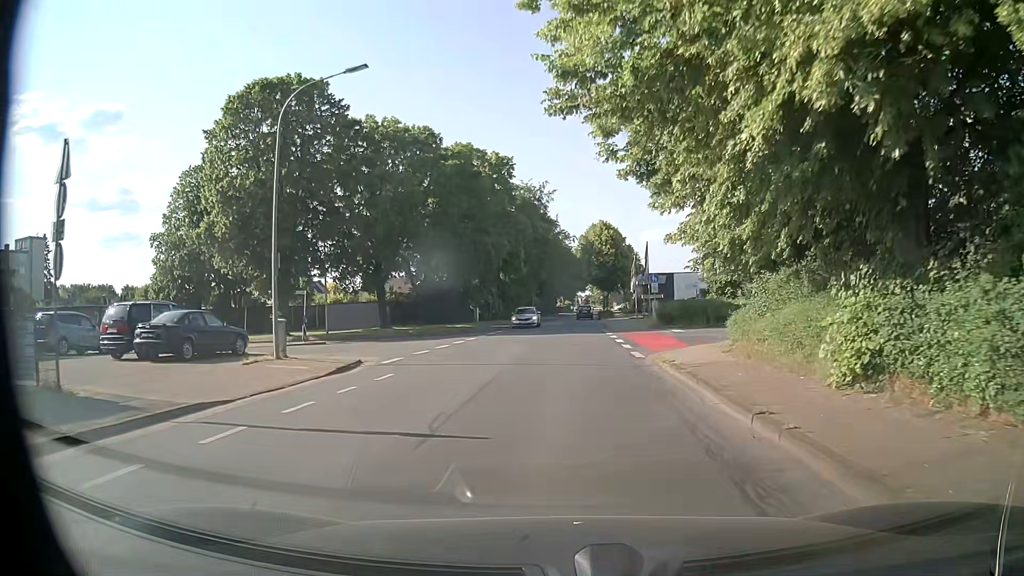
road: unclassified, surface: asphalt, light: Day
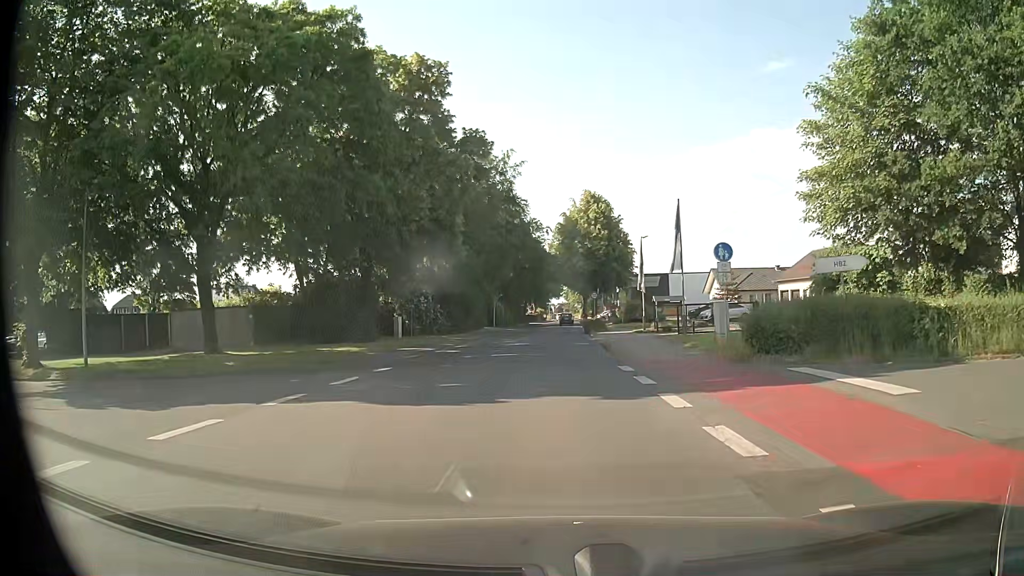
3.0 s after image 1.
(0.0, +23.1) m; +2°
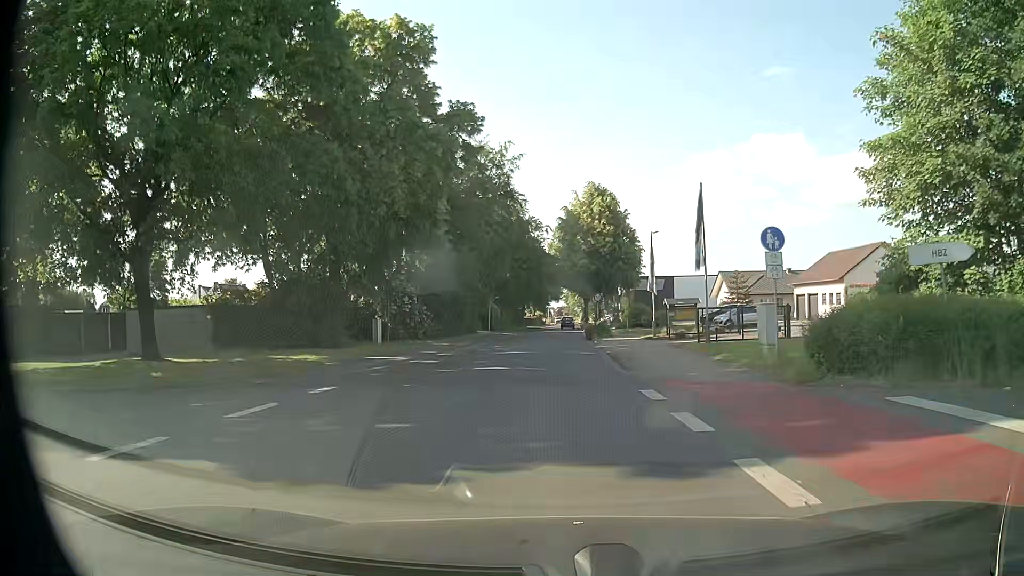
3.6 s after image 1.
(0.0, +4.8) m; 0°
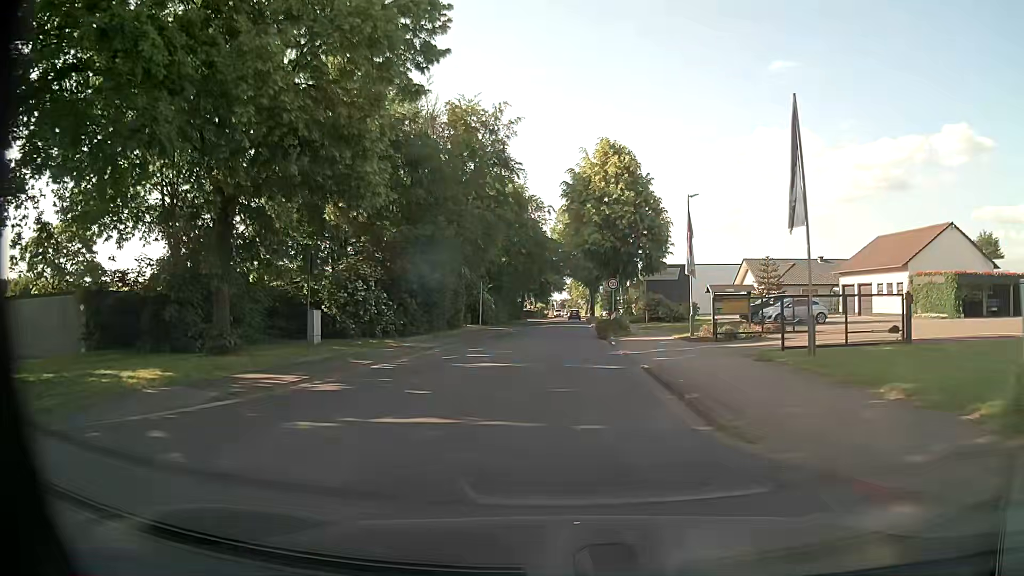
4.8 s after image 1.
(0.0, +10.4) m; 0°
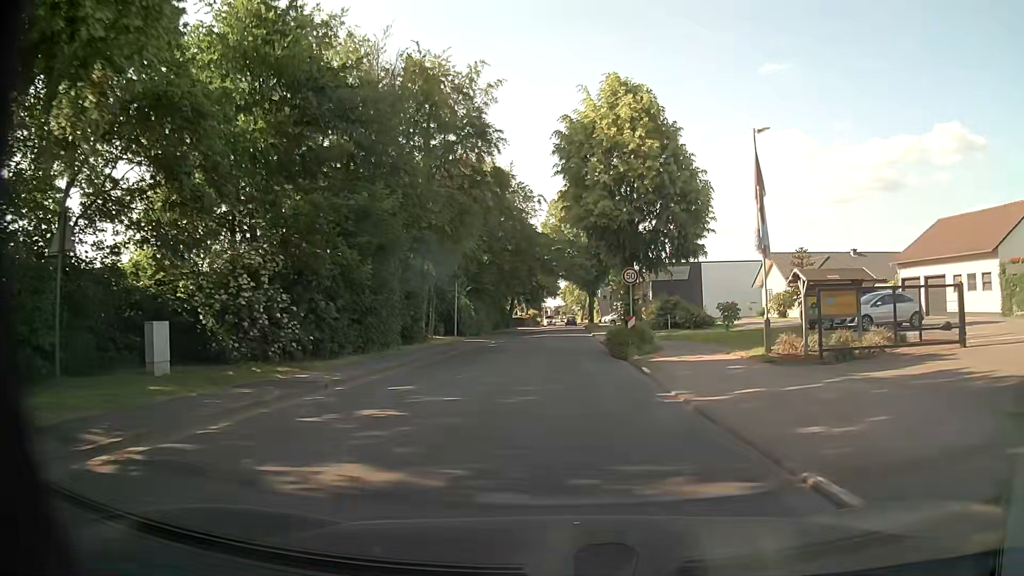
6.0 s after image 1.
(-0.1, +11.4) m; 0°
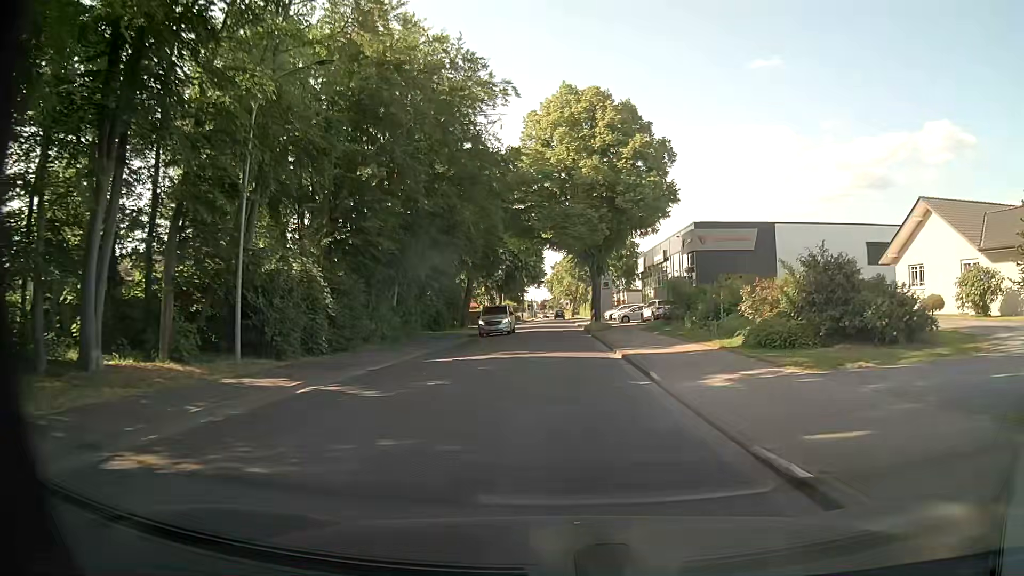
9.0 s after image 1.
(+0.3, +32.1) m; +1°
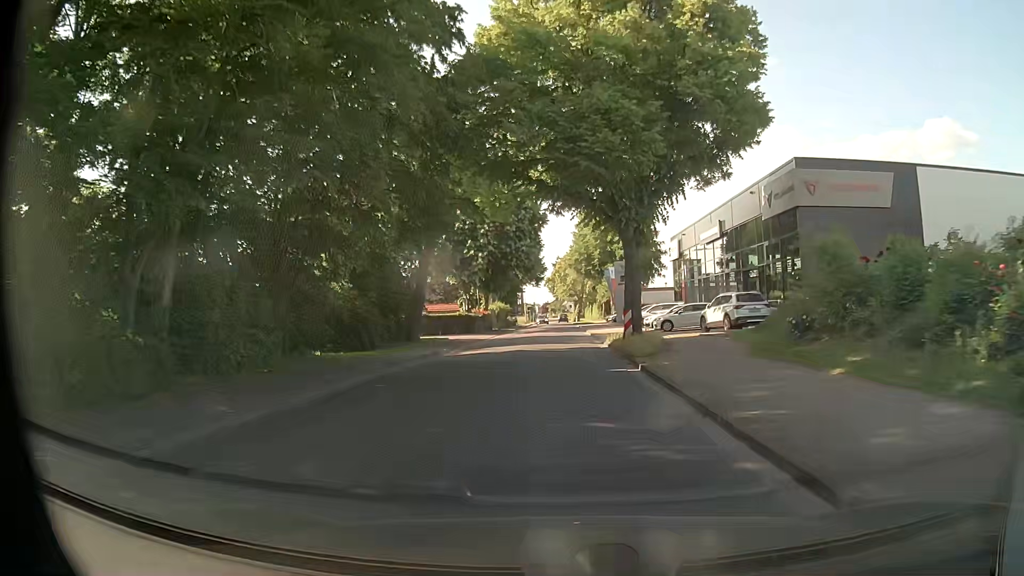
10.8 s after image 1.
(0.0, +21.0) m; 0°
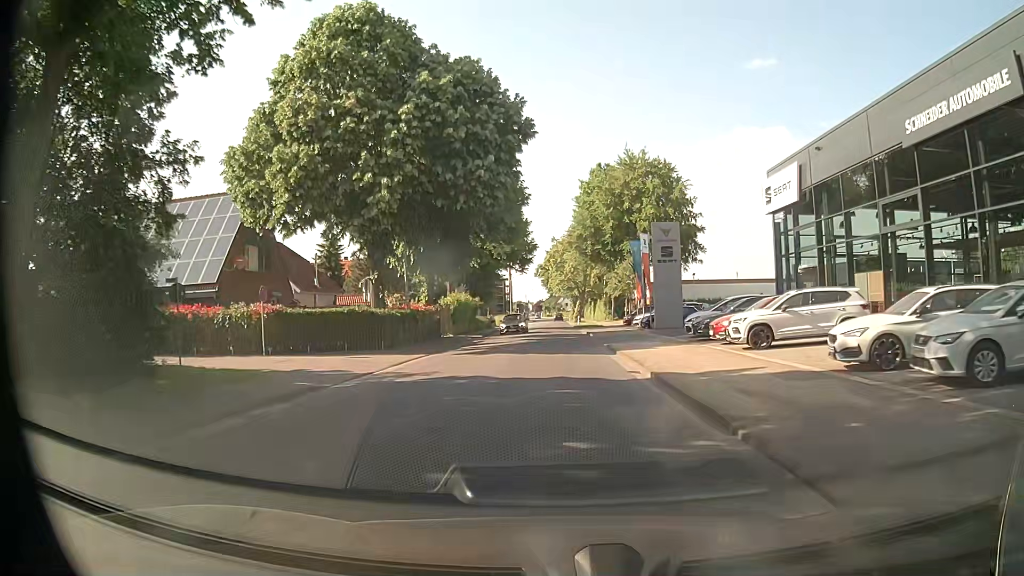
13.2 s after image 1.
(+0.1, +29.2) m; +1°
(0, +10) (0, +20) (0, +30) (0, +40) (0, +50) (-1, +60) (-1, +70) (-1, +80) (-1, +90) (-1, +100) m
